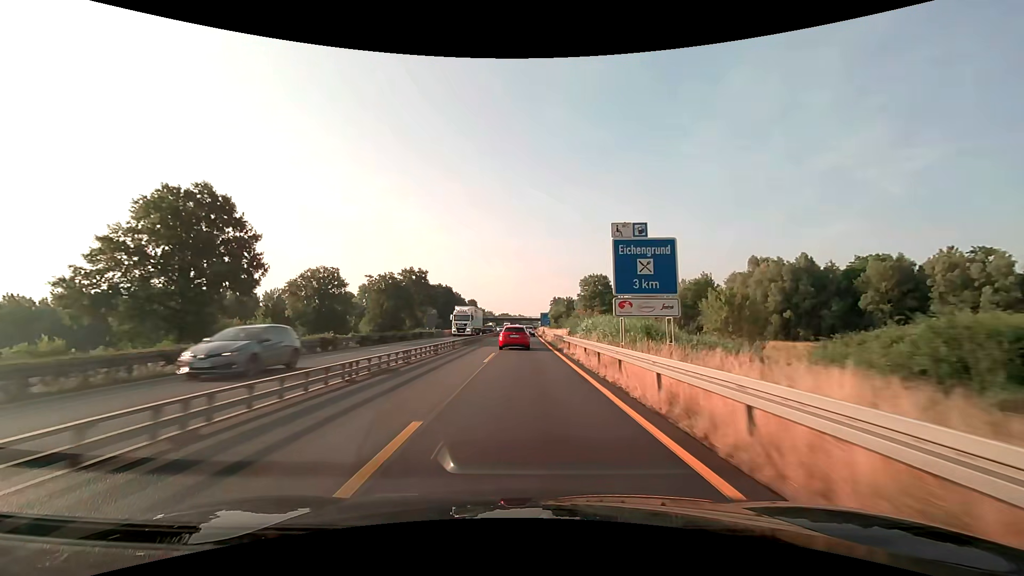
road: motorway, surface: asphalt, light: Day
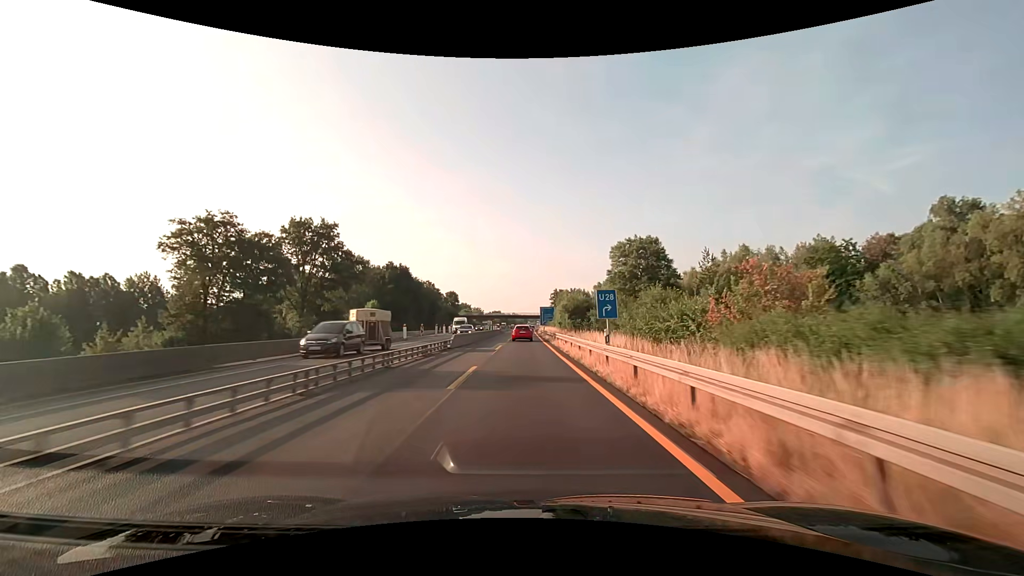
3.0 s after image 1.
(+0.3, +62.6) m; +1°
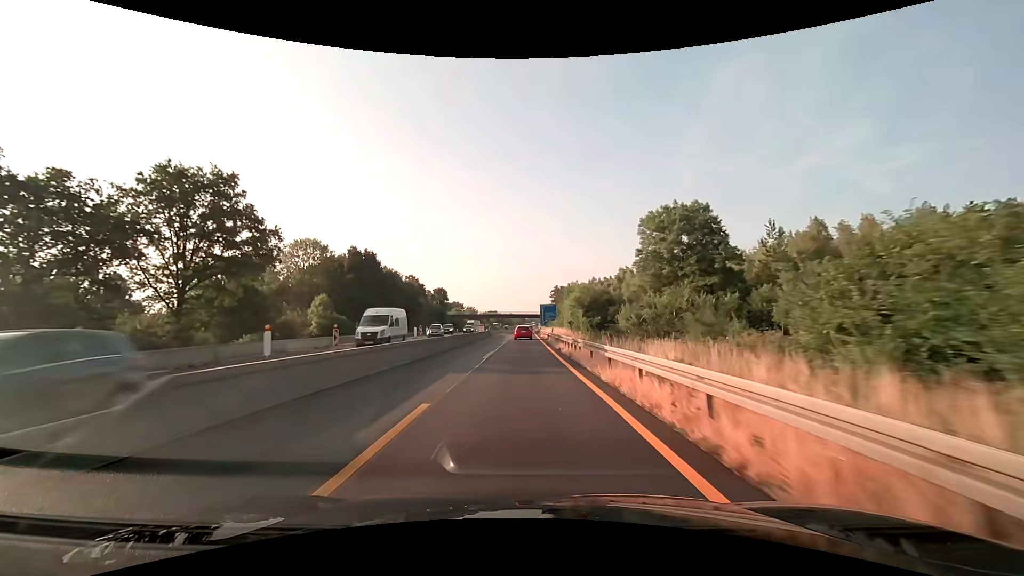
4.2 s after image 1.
(+0.1, +25.0) m; 0°
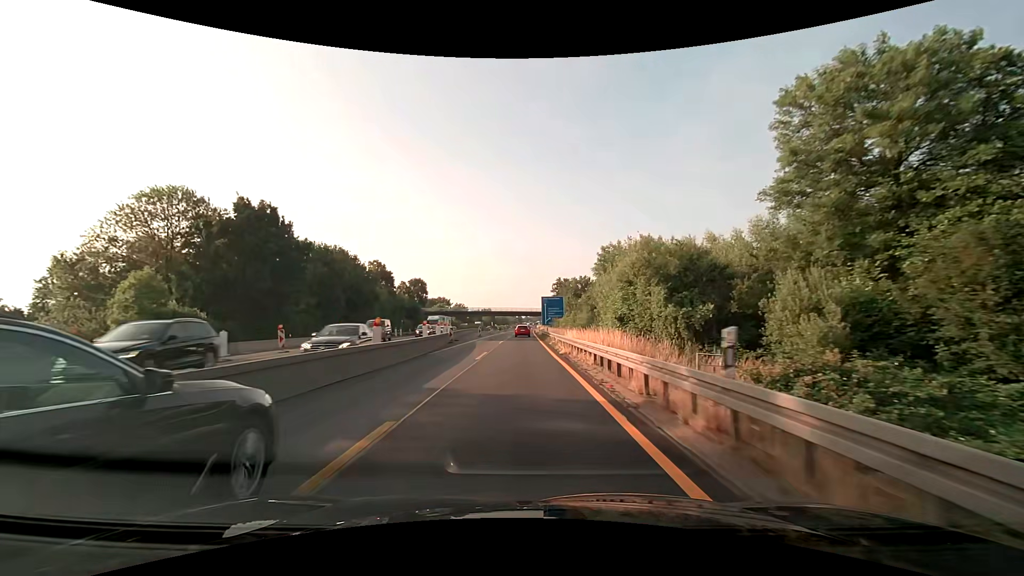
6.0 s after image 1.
(+0.1, +37.5) m; 0°
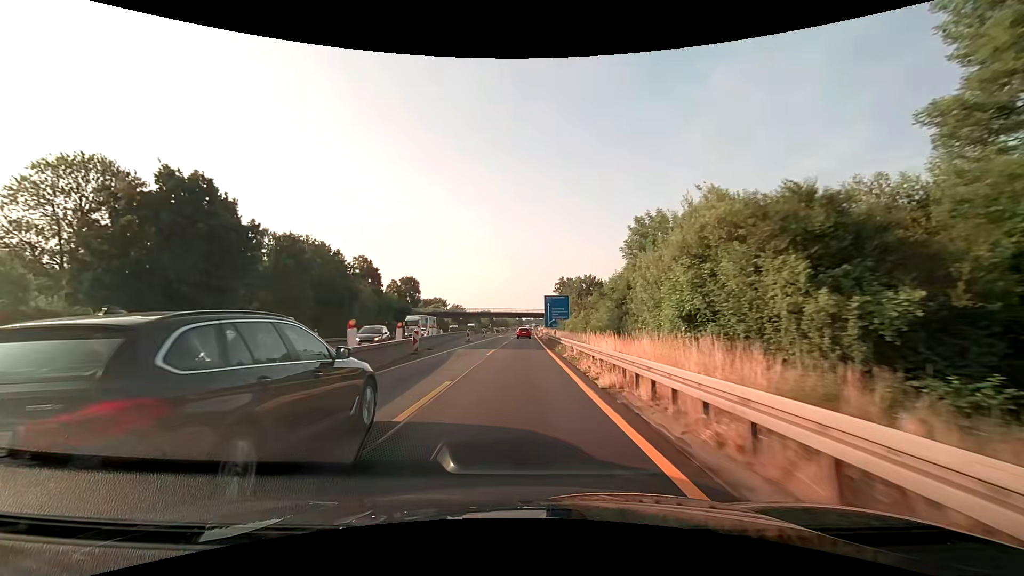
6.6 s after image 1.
(0.0, +12.5) m; 0°
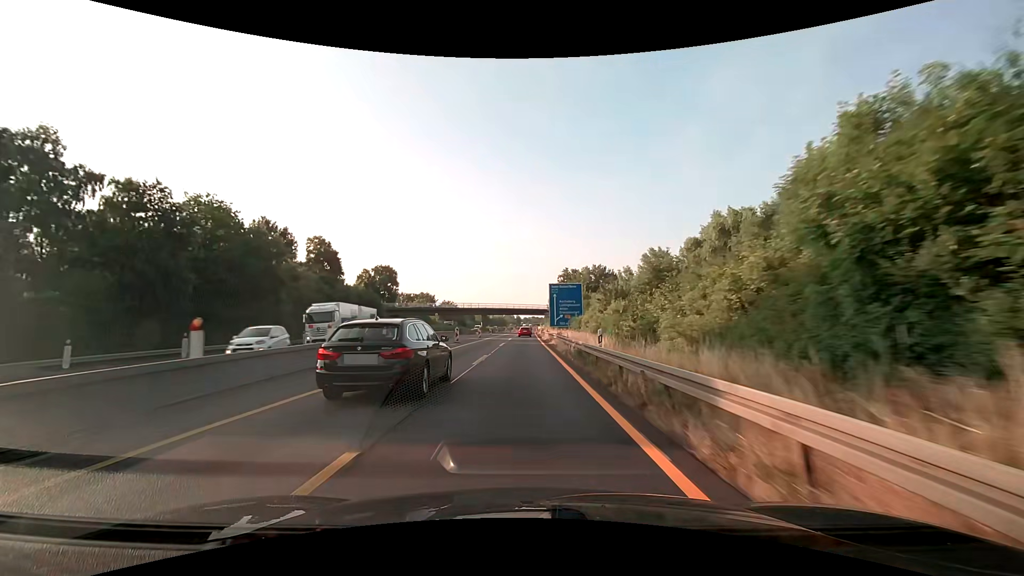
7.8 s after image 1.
(+0.1, +25.0) m; 0°
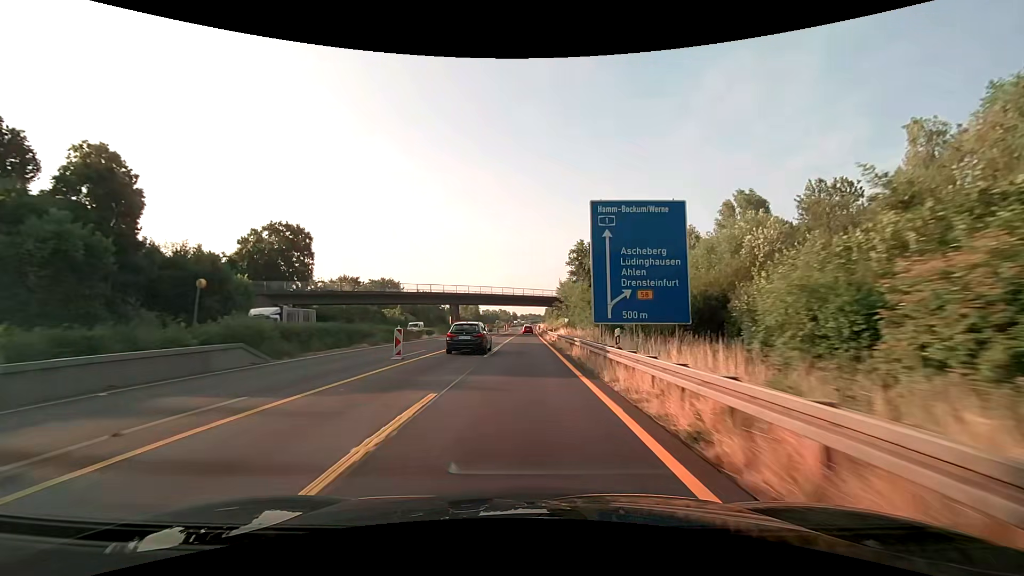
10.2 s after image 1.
(+0.3, +49.9) m; 0°
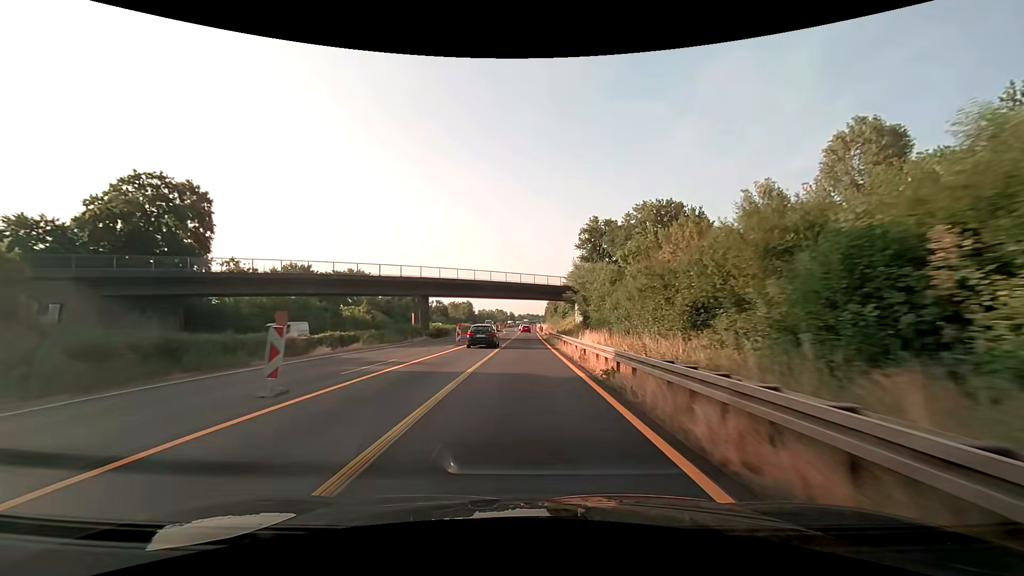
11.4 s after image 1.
(0.0, +25.0) m; 0°
(0, +10) (0, +20) (0, +30) (0, +40) (0, +50) (0, +60) (+1, +70) (+1, +80) (+1, +90) (+1, +100) m
